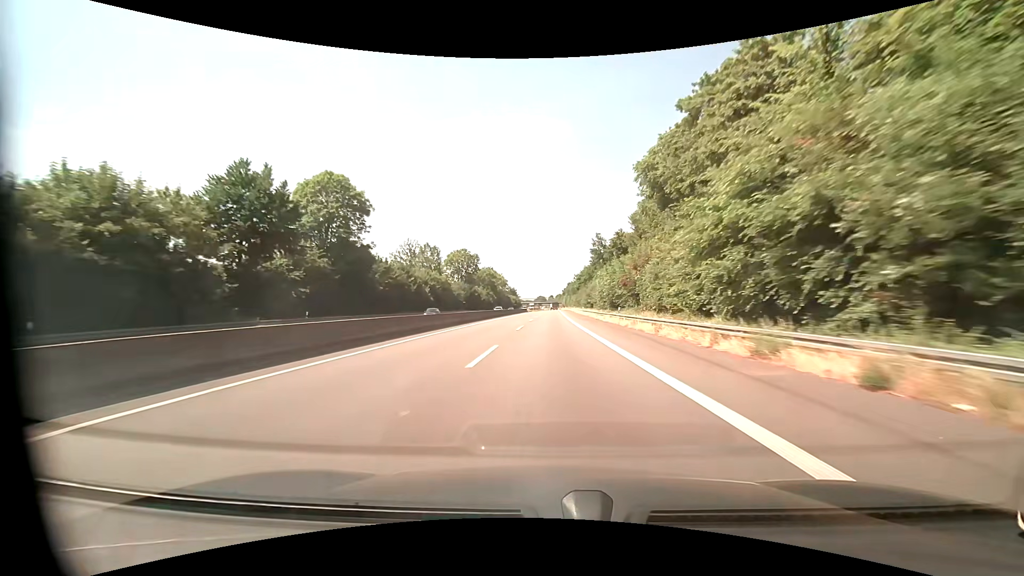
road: motorway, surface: asphalt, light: Day
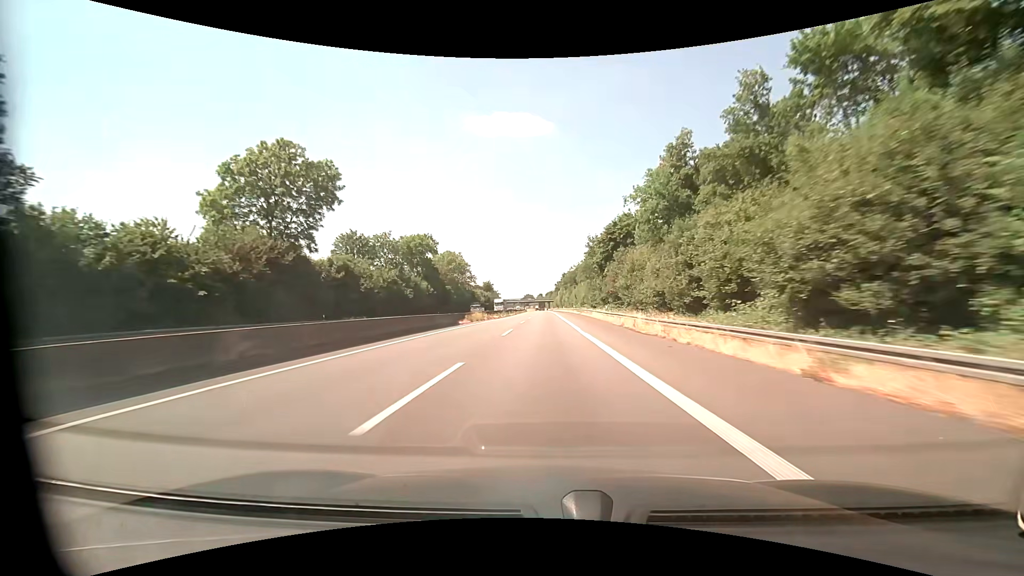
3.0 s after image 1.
(+1.4, +95.3) m; +1°
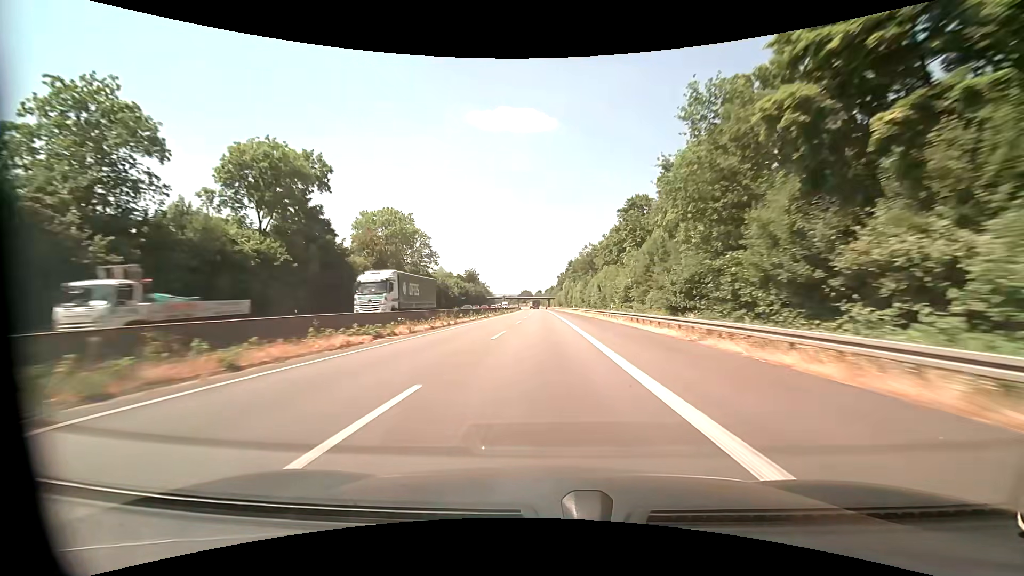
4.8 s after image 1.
(+0.3, +57.4) m; 0°
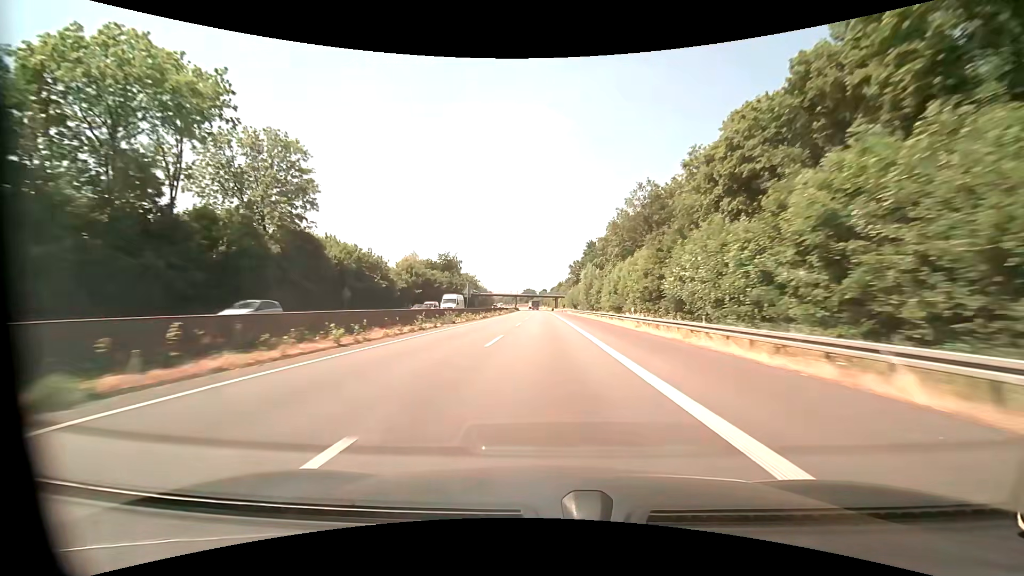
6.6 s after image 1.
(0.0, +57.4) m; 0°
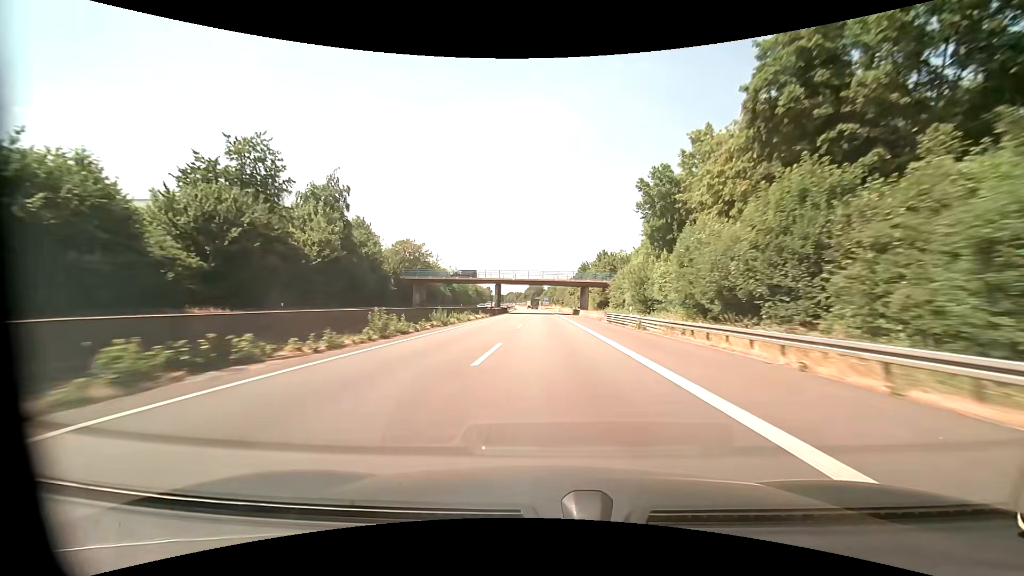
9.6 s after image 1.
(-1.1, +95.3) m; -1°
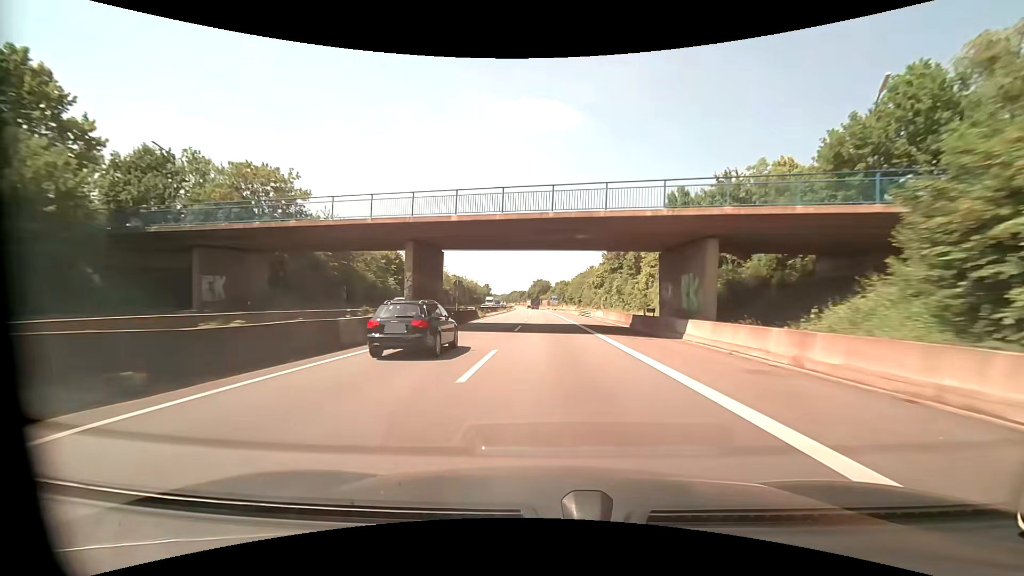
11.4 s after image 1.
(-0.4, +56.2) m; -1°
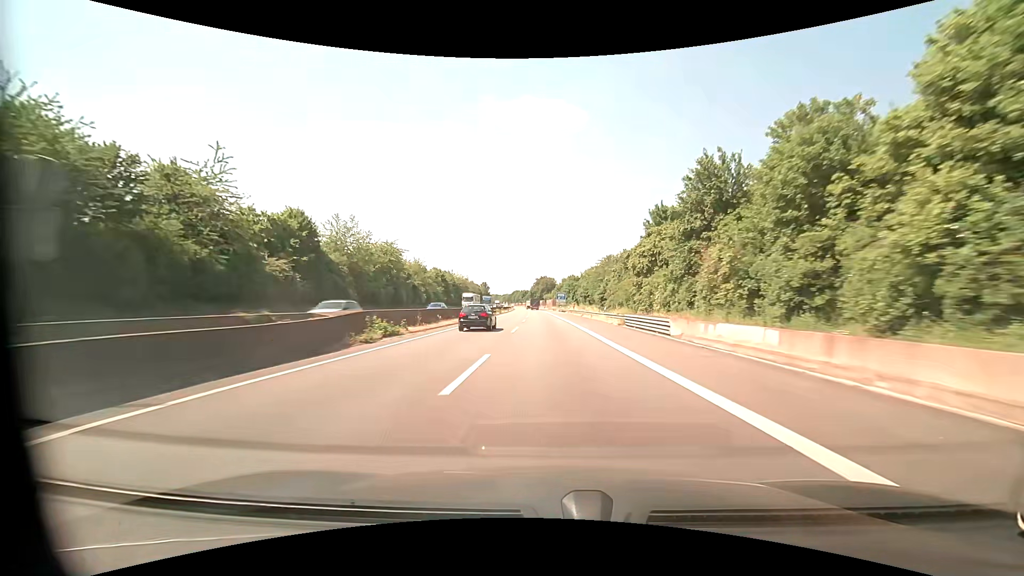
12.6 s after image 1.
(+0.1, +37.1) m; -1°
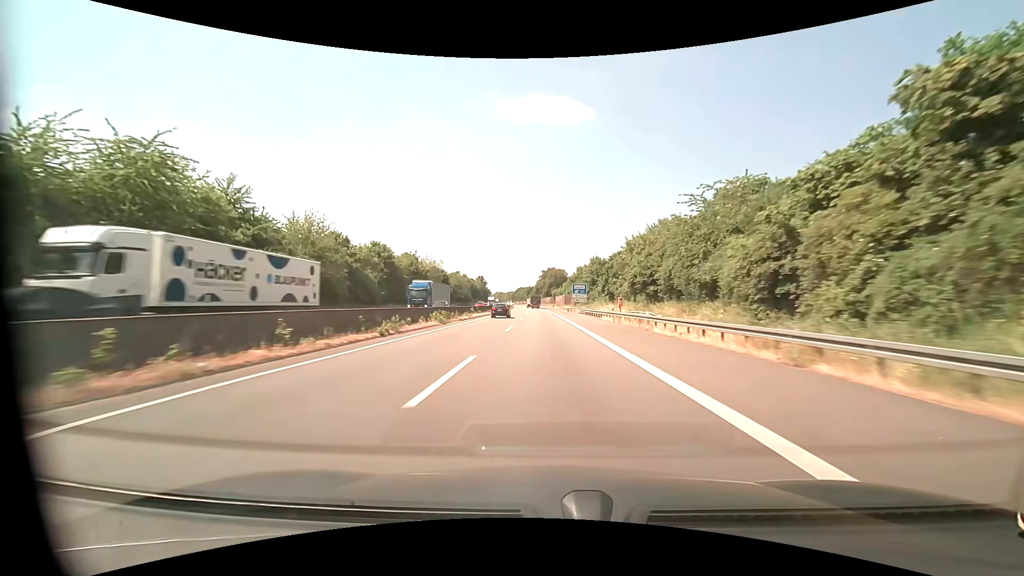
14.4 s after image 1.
(+0.2, +54.8) m; 0°
(0, +10) (0, +20) (0, +30) (0, +40) (-1, +50) (-1, +60) (-1, +70) (-1, +80) (-2, +90) (-2, +100) m
